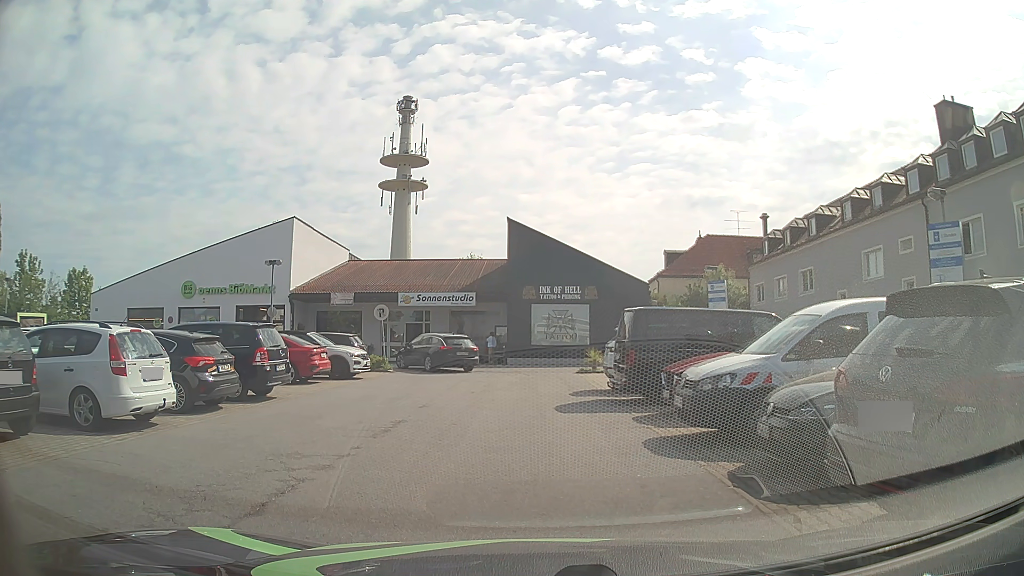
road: residential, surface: asphalt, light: Day
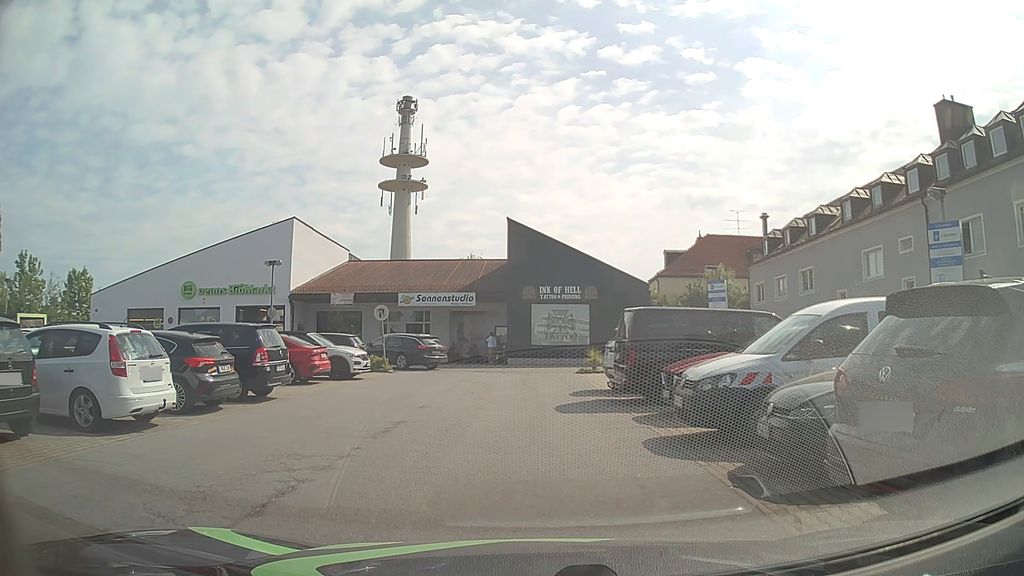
(0.0, 0.0) m; 0°
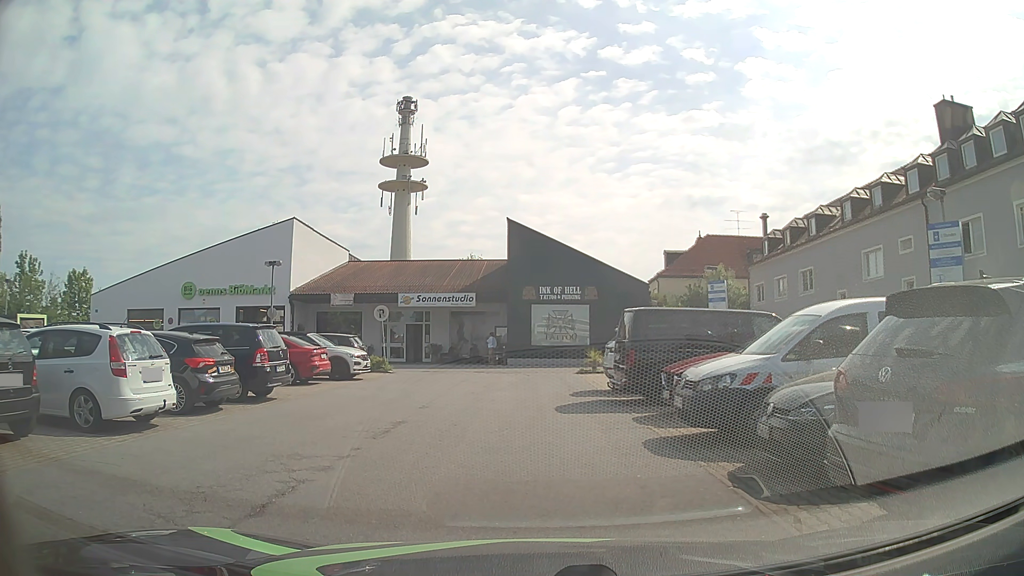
(0.0, 0.0) m; 0°
